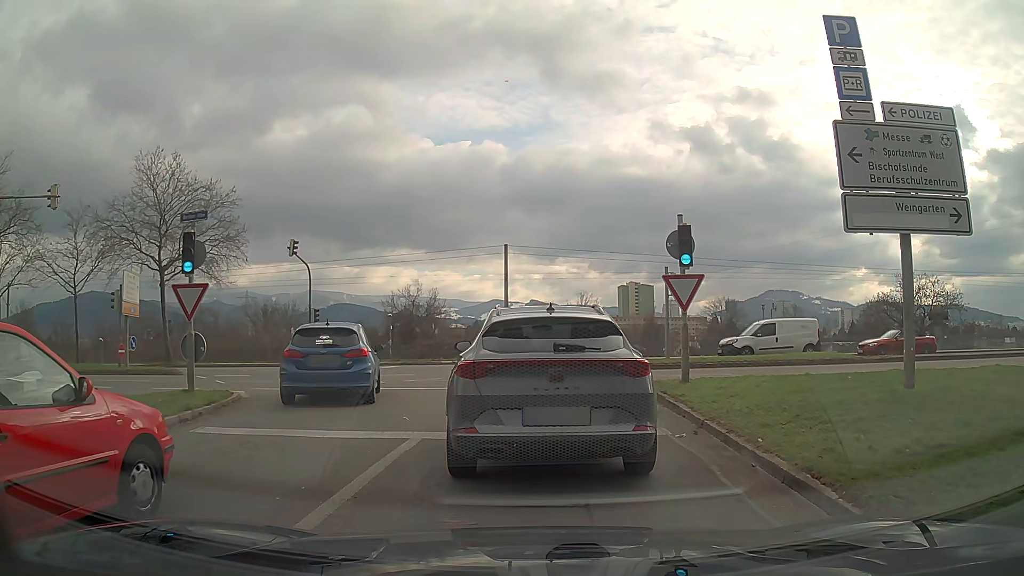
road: trunk_link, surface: asphalt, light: Day
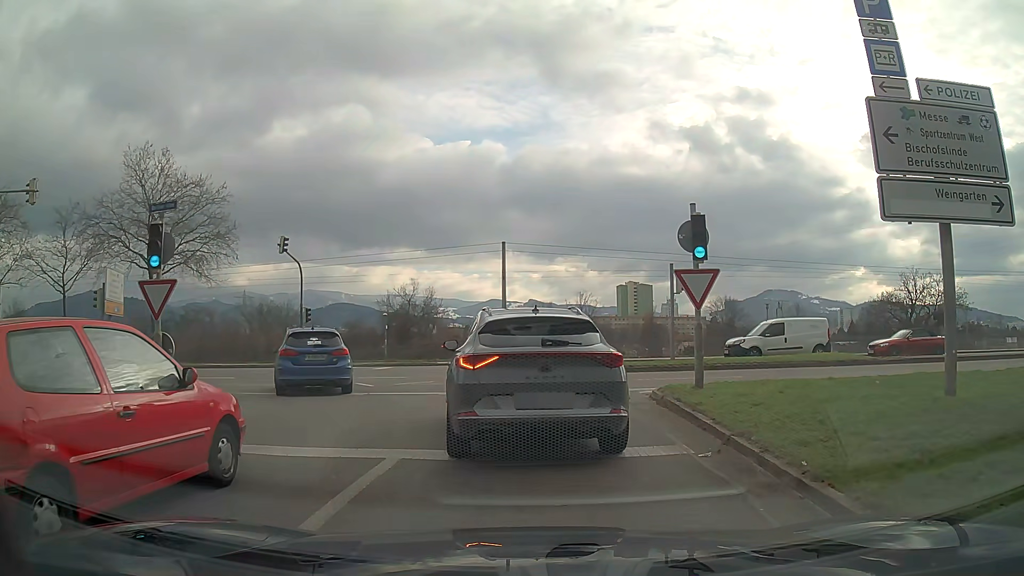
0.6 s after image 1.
(0.0, +1.4) m; 0°
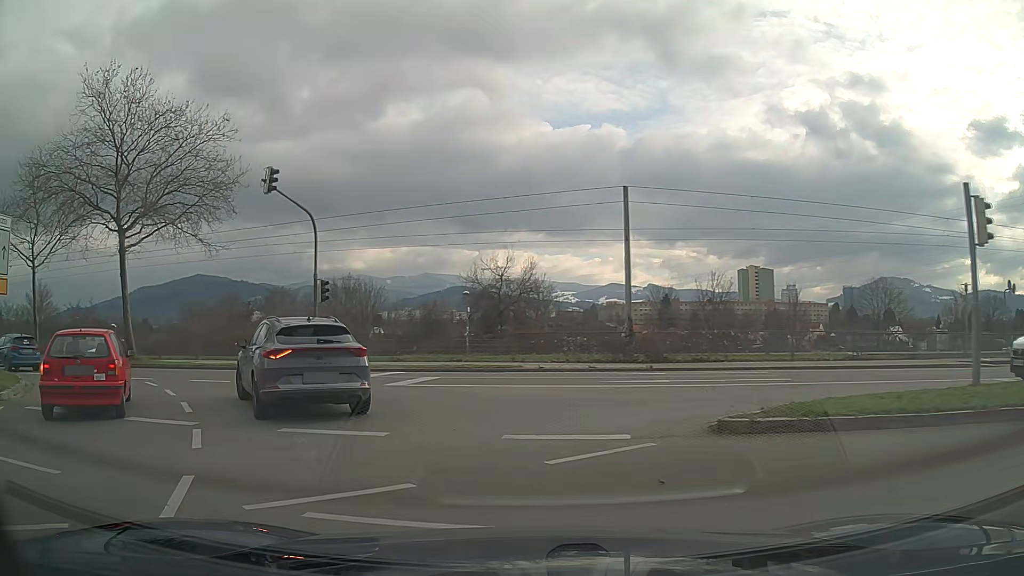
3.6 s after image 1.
(-0.8, +13.9) m; -14°
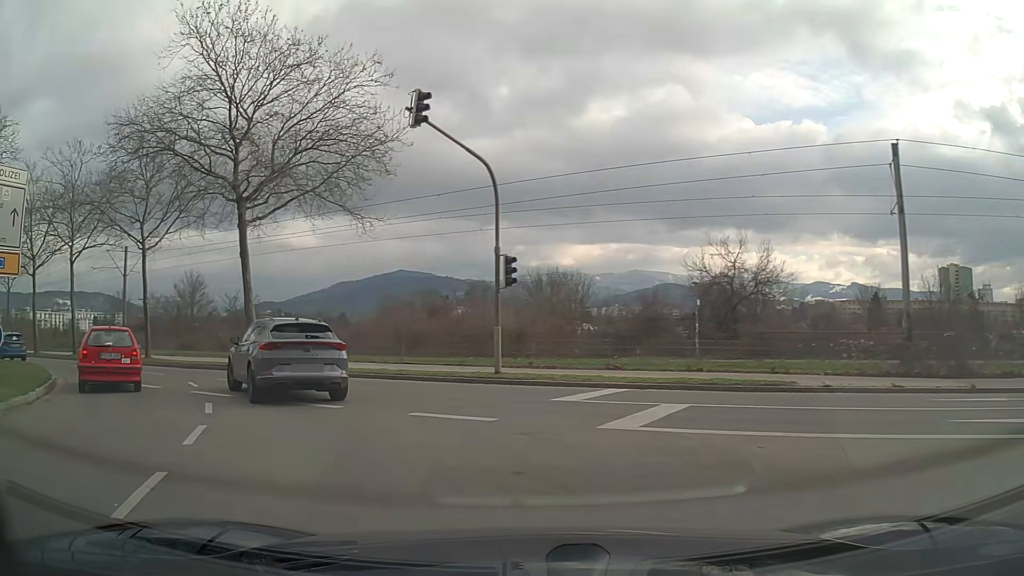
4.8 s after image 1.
(-1.2, +7.2) m; -19°
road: secondary_link
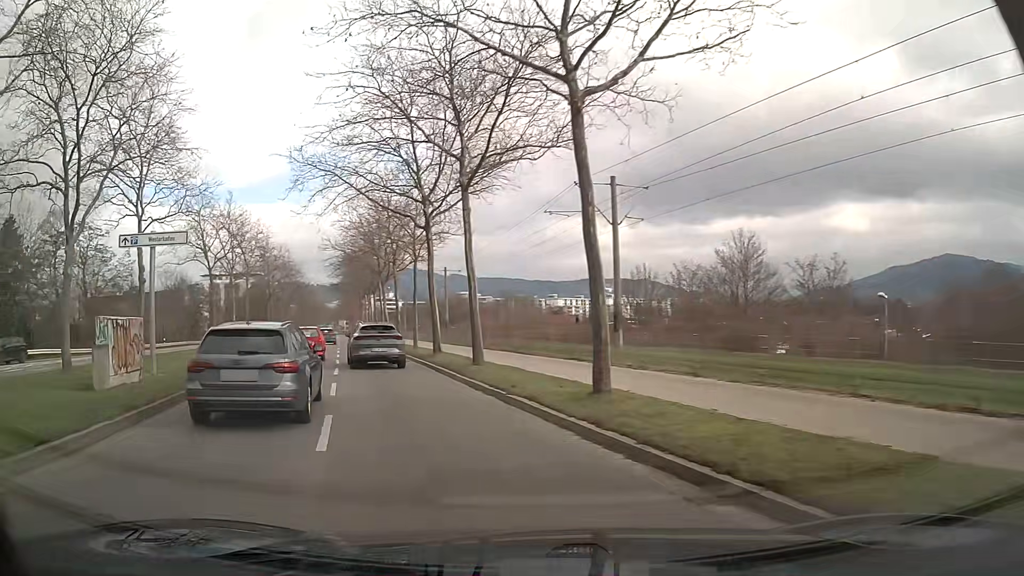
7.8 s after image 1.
(-8.5, +19.1) m; -45°
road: secondary
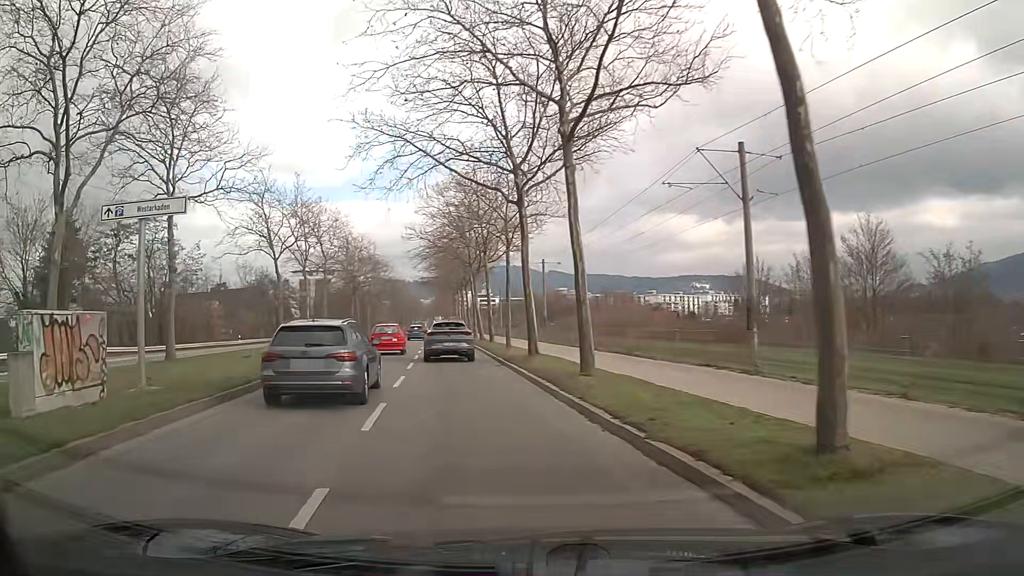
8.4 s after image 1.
(-0.3, +5.0) m; -7°
